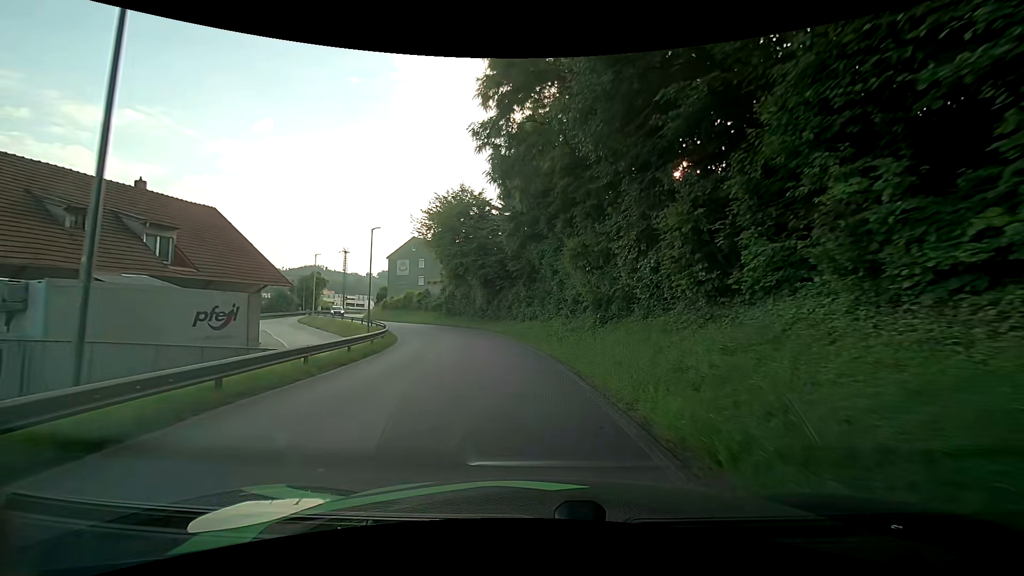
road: residential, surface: asphalt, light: Day
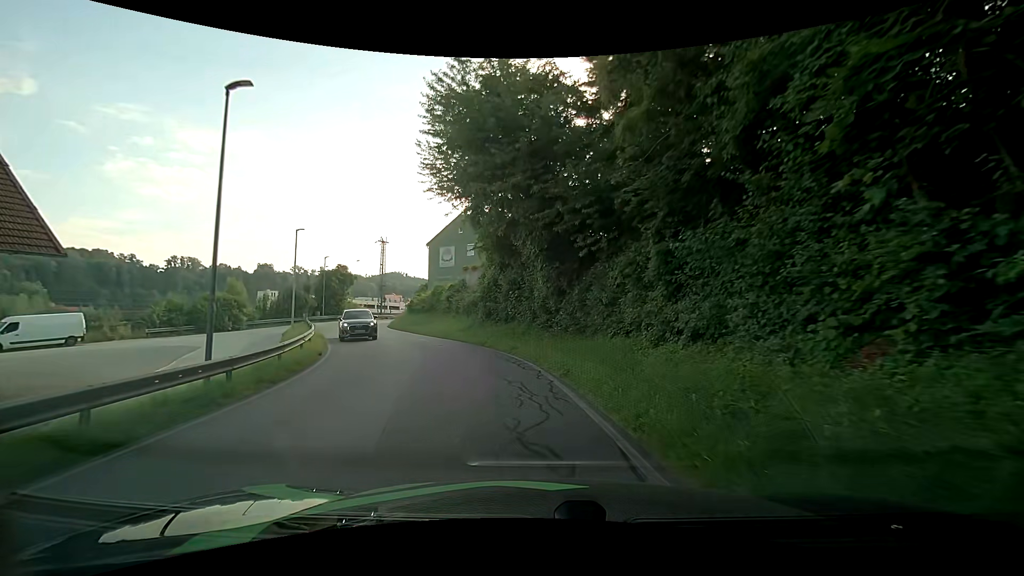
(-1.6, +23.1) m; -8°
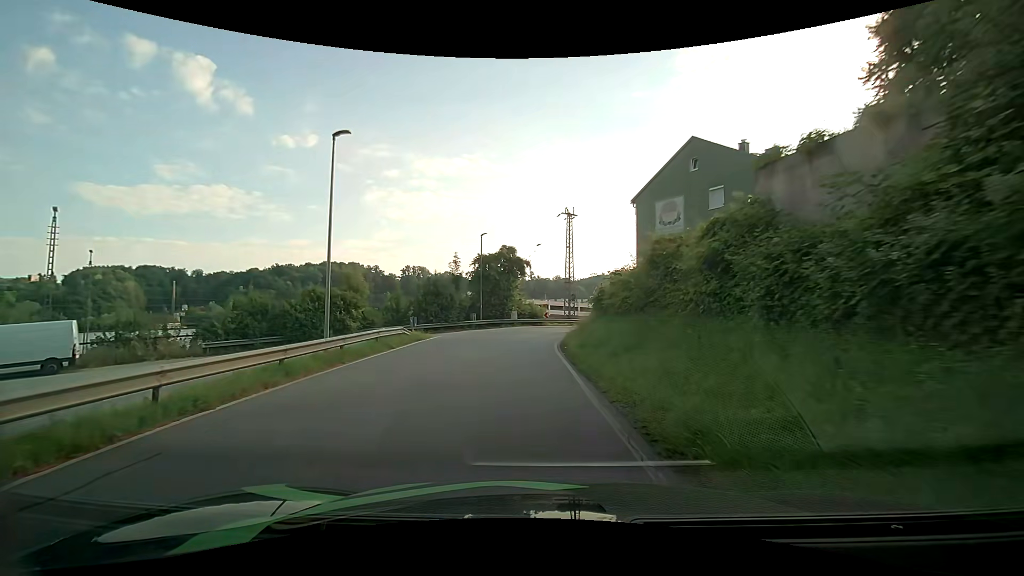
(-4.7, +24.6) m; -24°
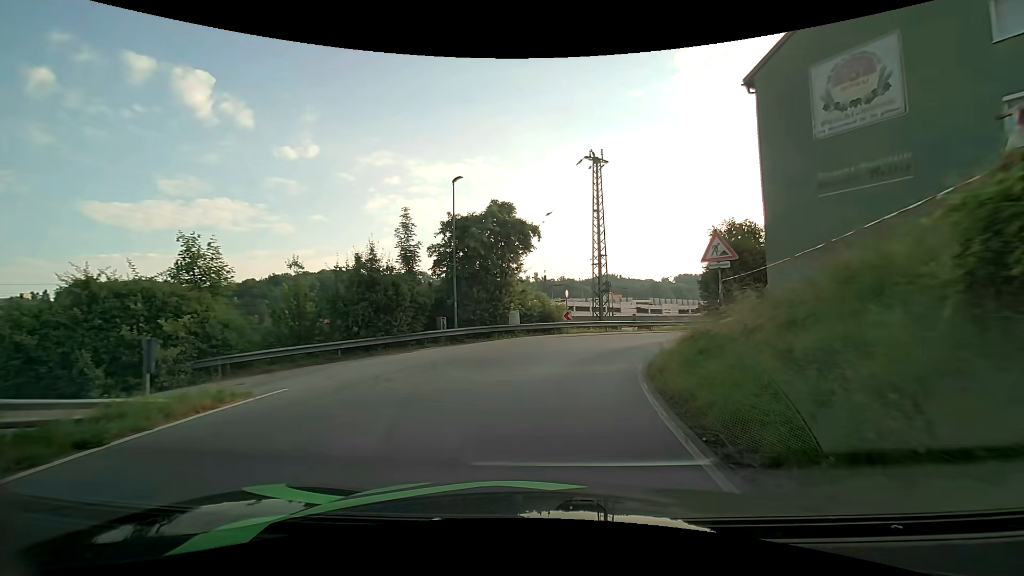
(-0.7, +18.7) m; -1°
(0, +10) (+3, +20) (+8, +28) (+16, +34) (+24, +40) (+33, +45) (+41, +50) (+50, +56) (+58, +61) (+68, +64) m
